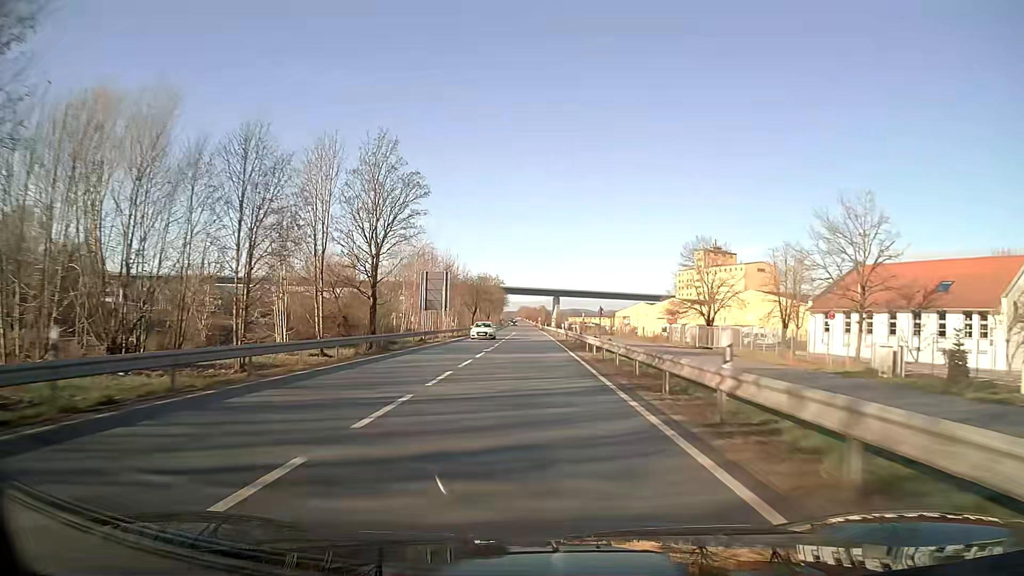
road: unclassified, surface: asphalt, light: Day
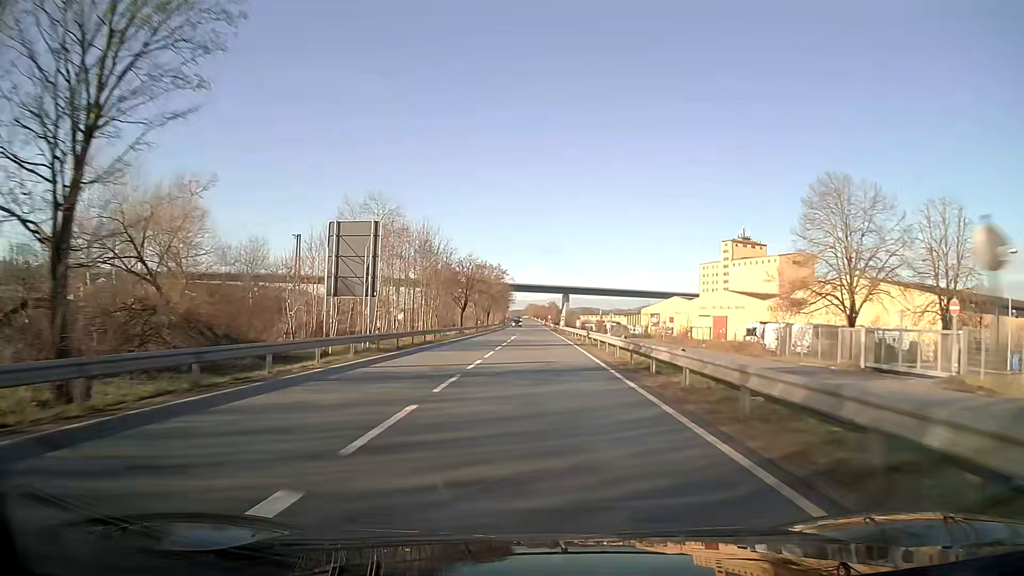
(-0.2, +32.1) m; -1°
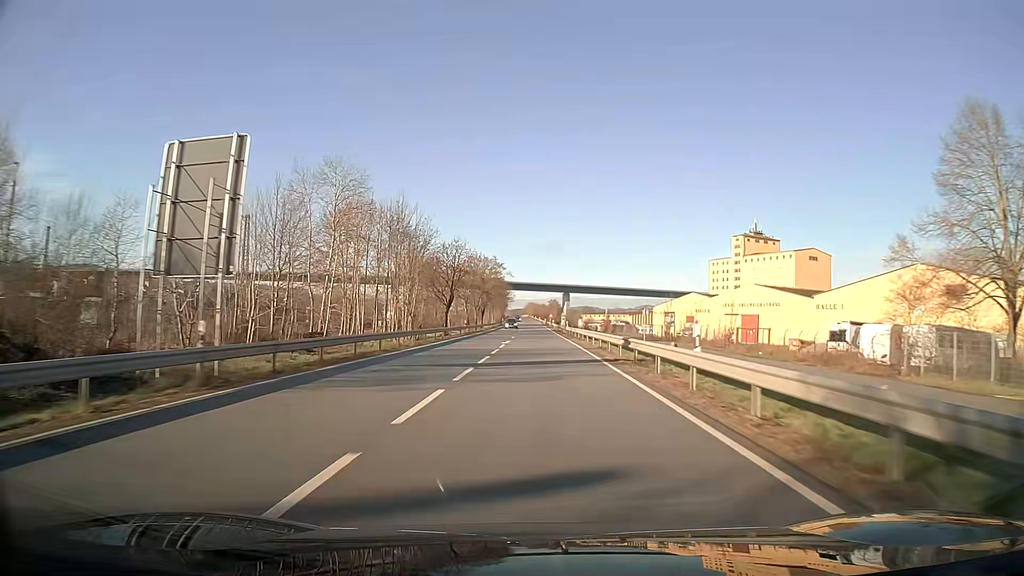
(0.0, +16.1) m; 0°
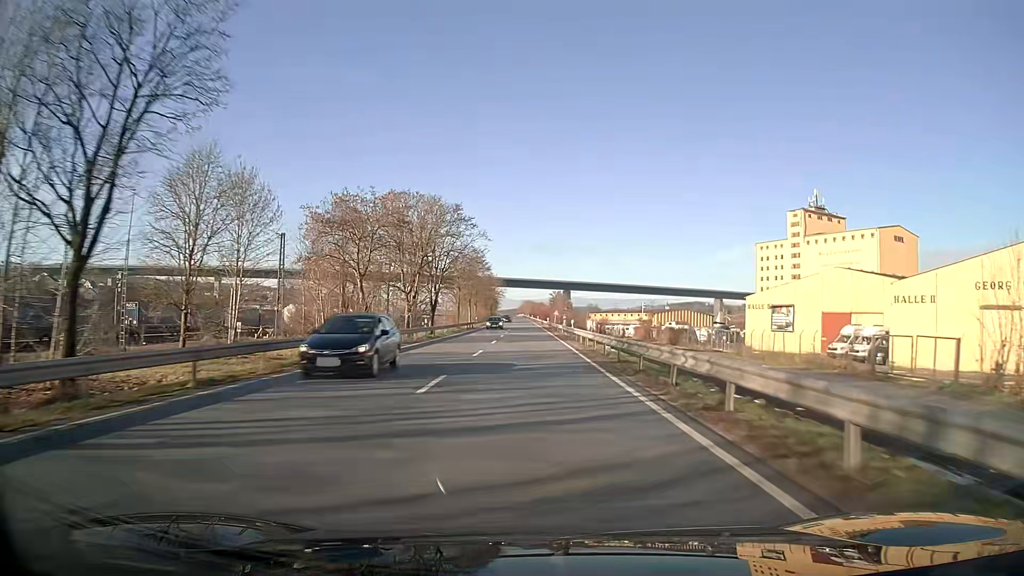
(+0.3, +64.0) m; 0°
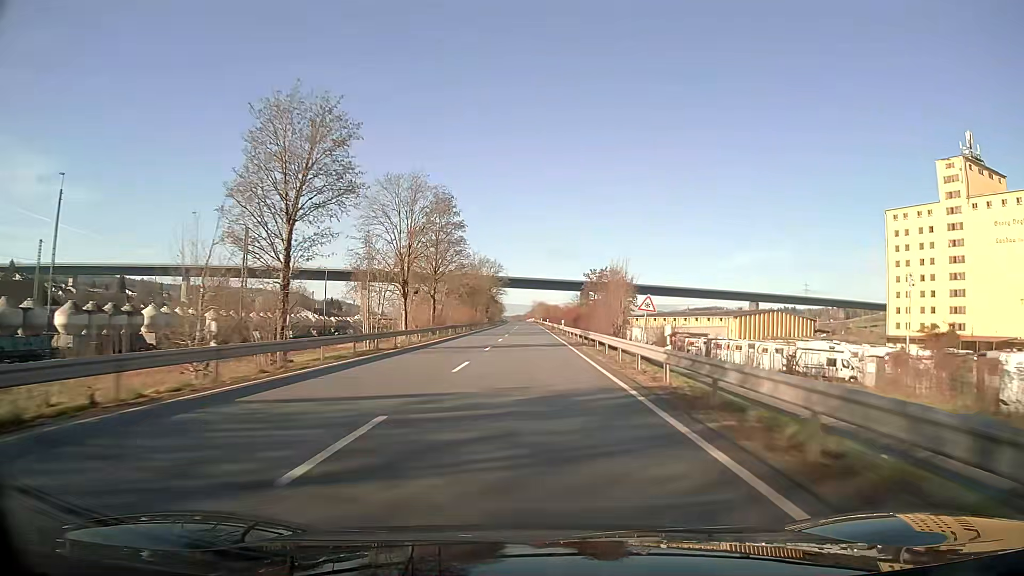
(-0.7, +79.7) m; -1°
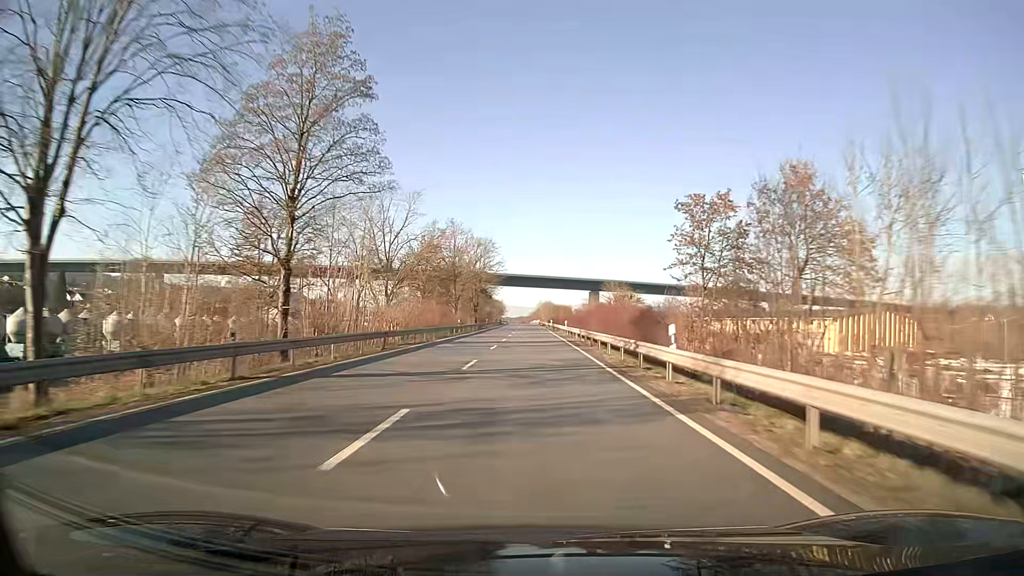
(-0.2, +47.8) m; 0°
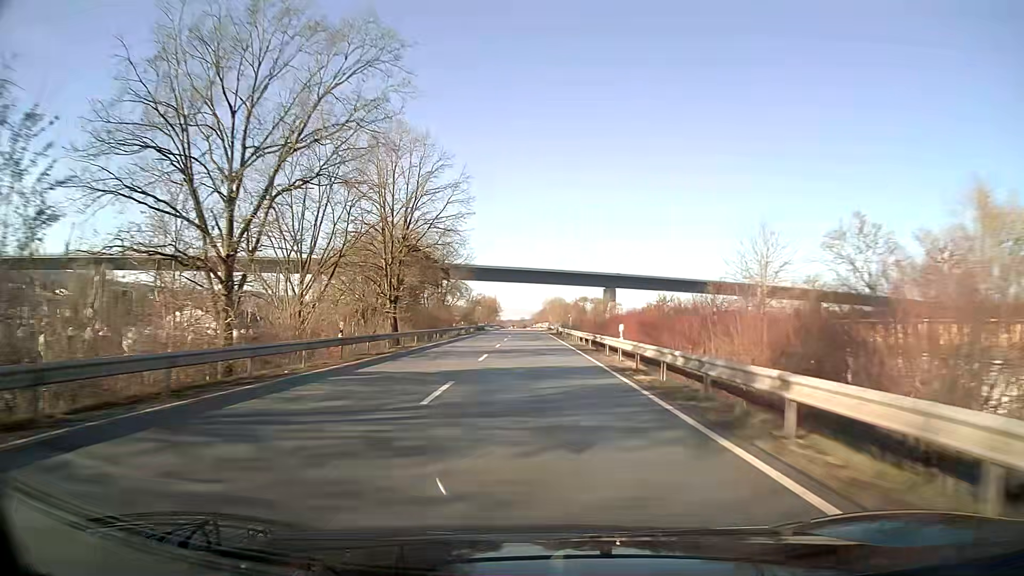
(-0.1, +79.8) m; 0°
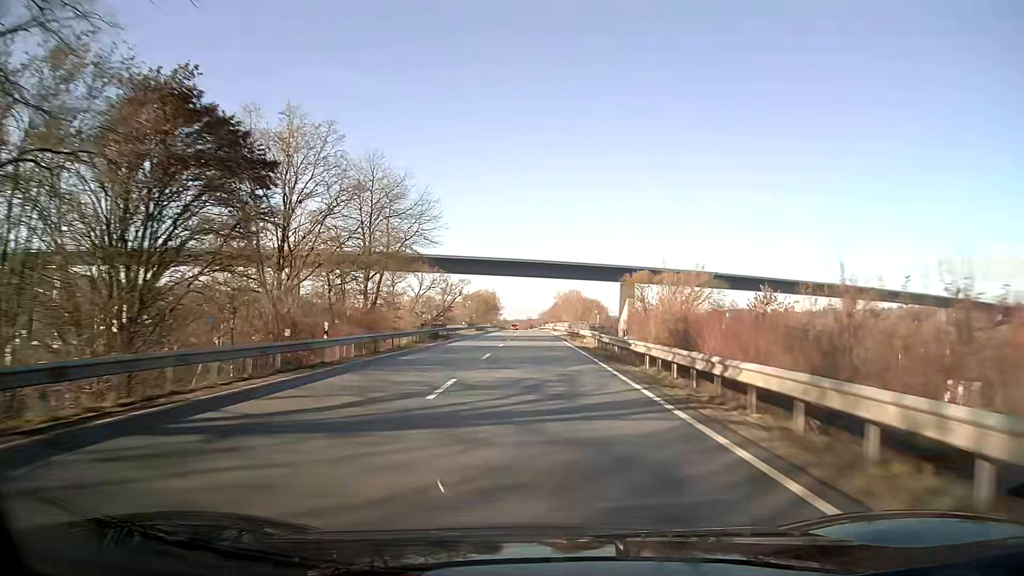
(-0.2, +47.9) m; -1°
